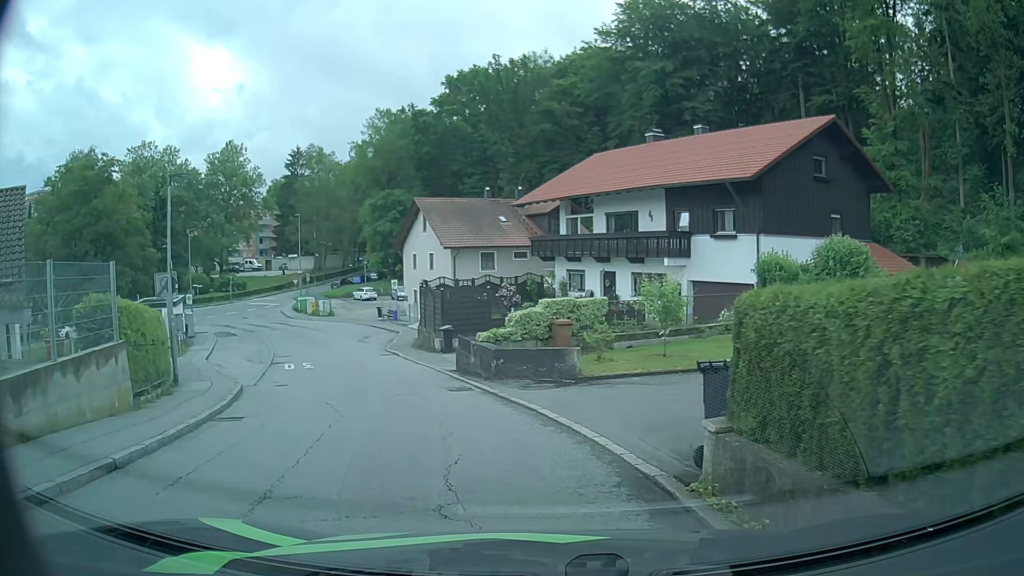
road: residential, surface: asphalt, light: Day
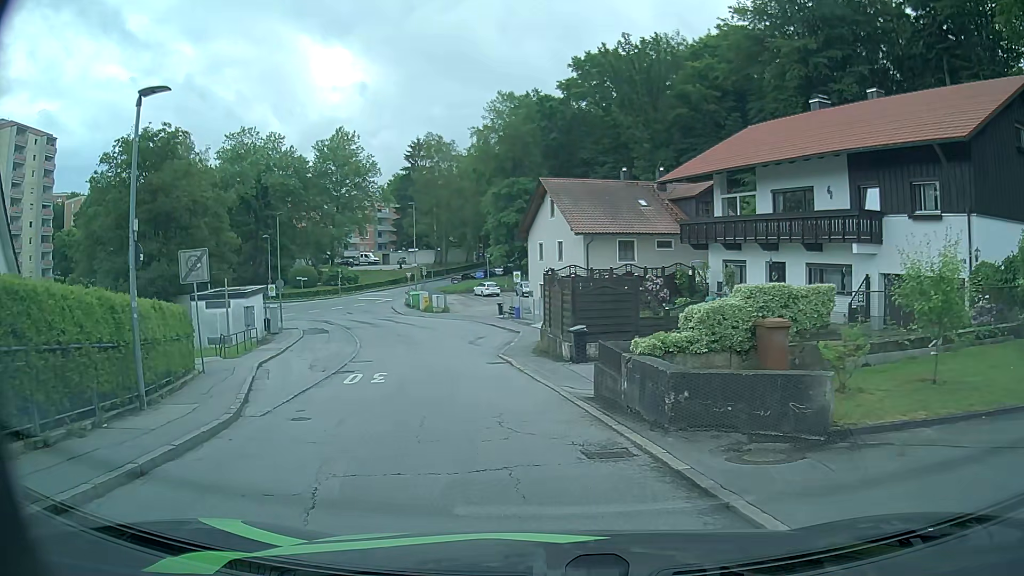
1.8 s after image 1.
(-0.7, +7.0) m; -11°
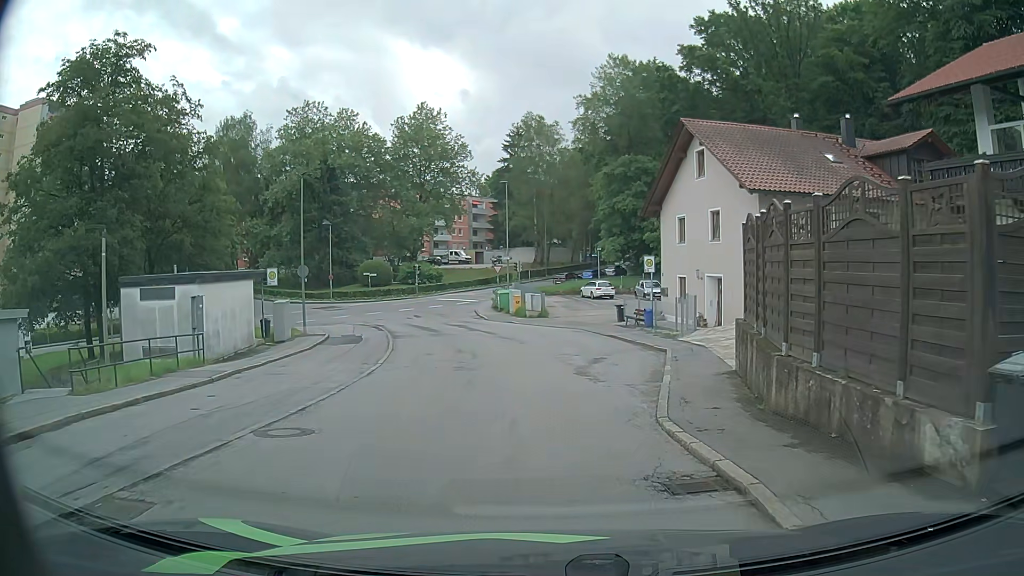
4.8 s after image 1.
(-1.5, +14.8) m; -8°
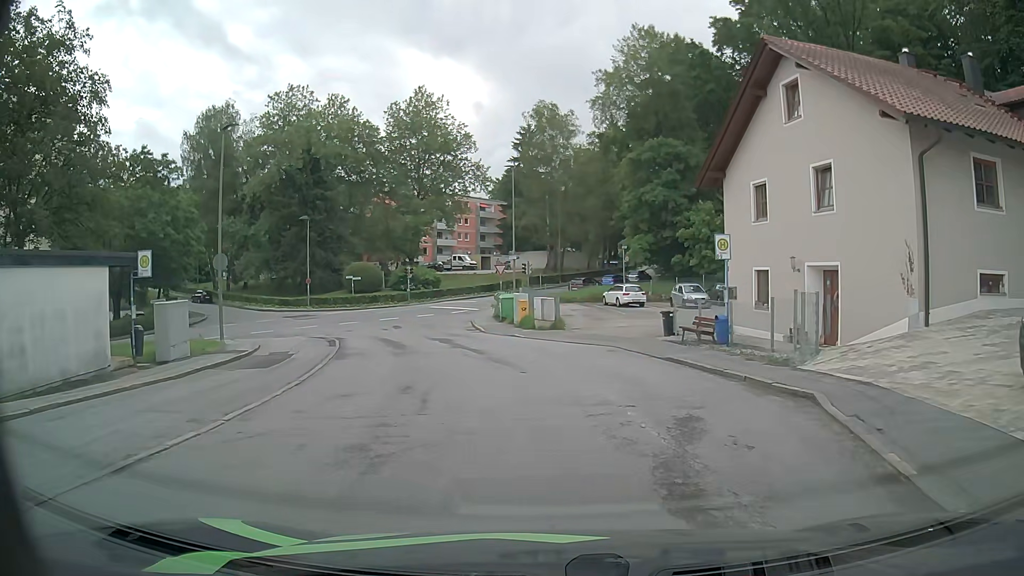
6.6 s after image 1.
(-0.1, +10.4) m; -1°
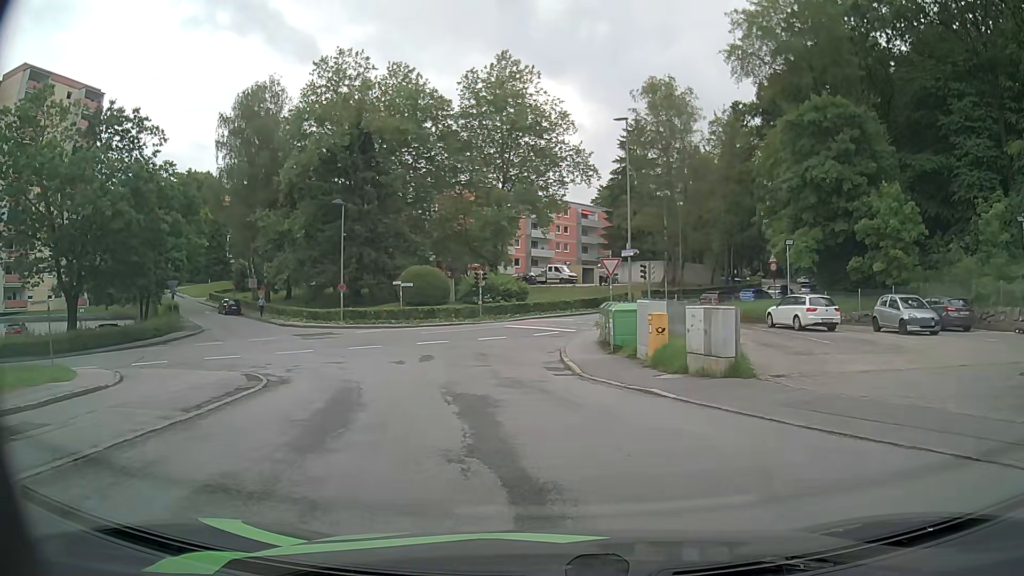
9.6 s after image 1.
(-1.3, +16.4) m; -10°
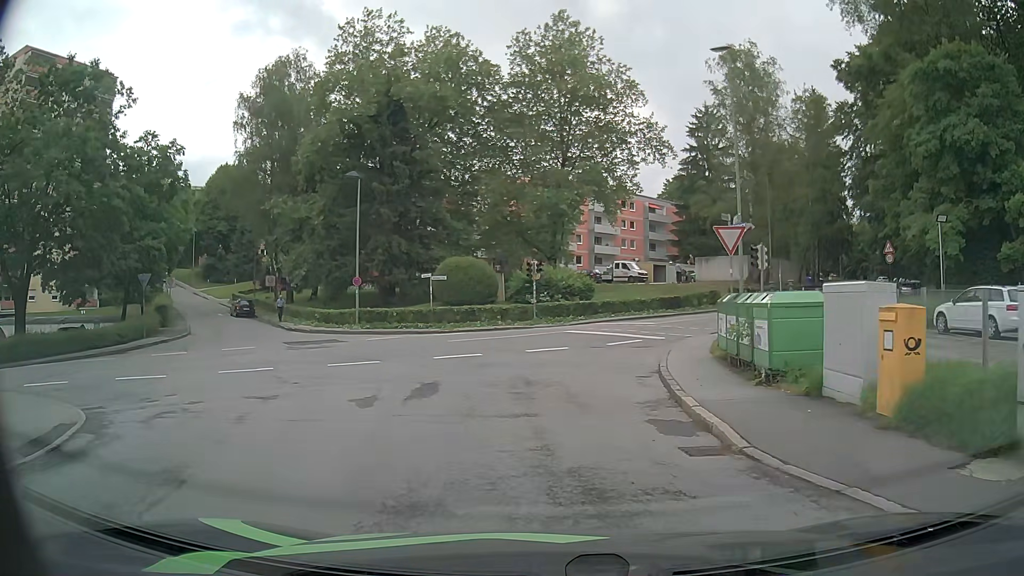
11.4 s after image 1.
(-0.4, +9.5) m; -4°
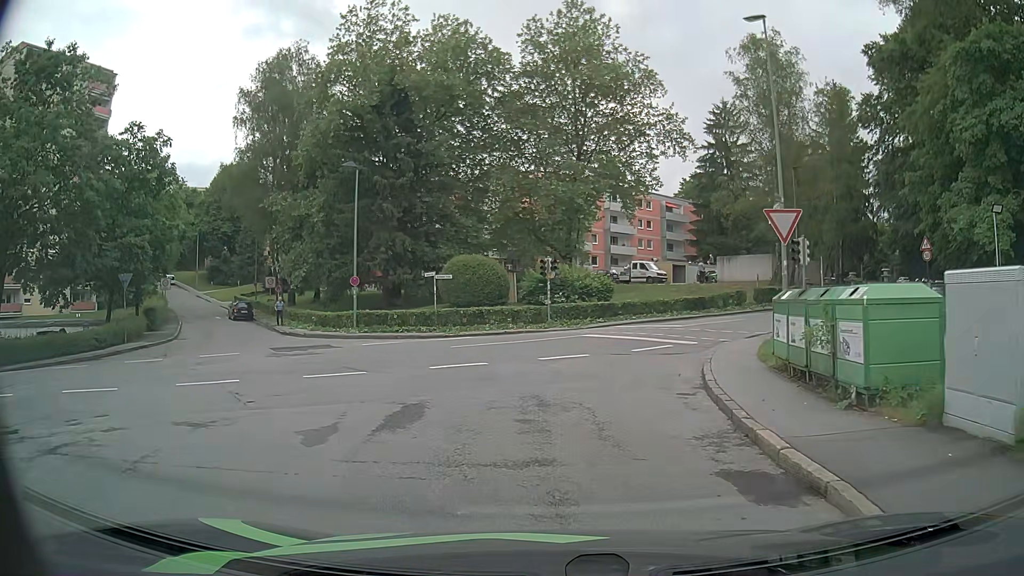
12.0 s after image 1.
(0.0, +2.9) m; -1°
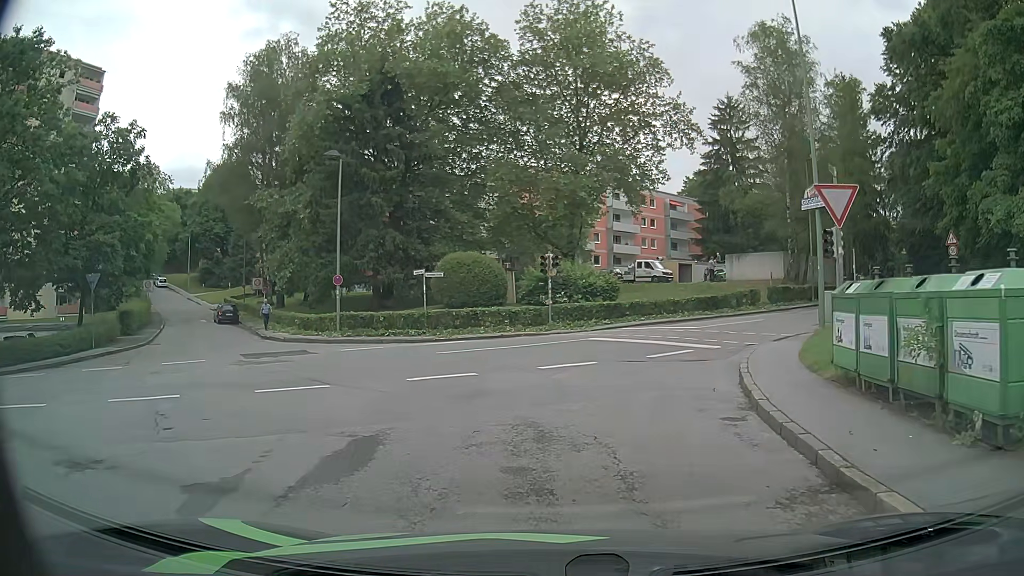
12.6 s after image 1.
(0.0, +2.7) m; 0°
(0, +10) (+3, +20) (+8, +28) (+15, +35) (+22, +42) (+29, +50) (+35, +58) (+41, +66) (+46, +75) (+50, +84) m
